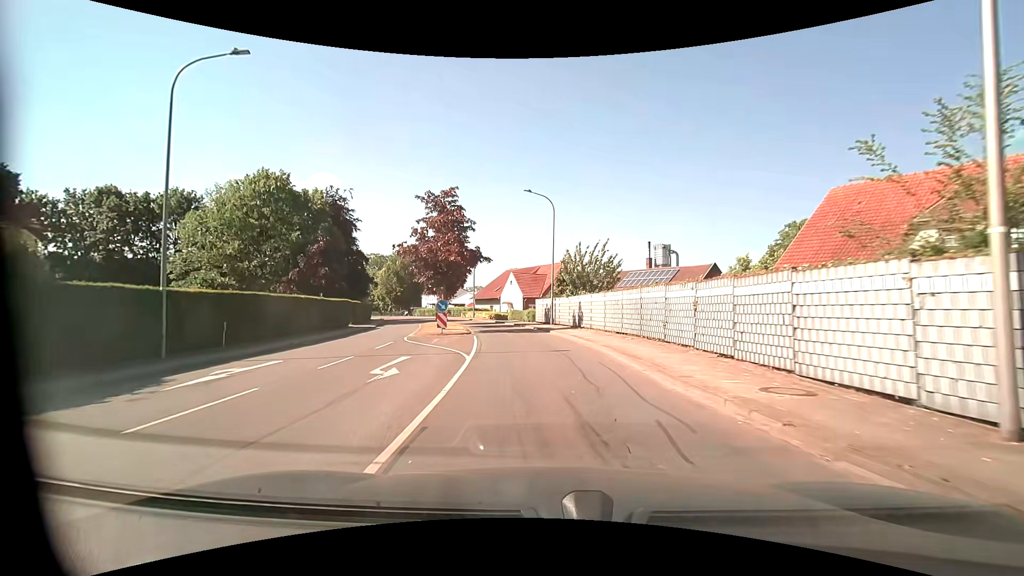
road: unclassified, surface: asphalt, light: Day
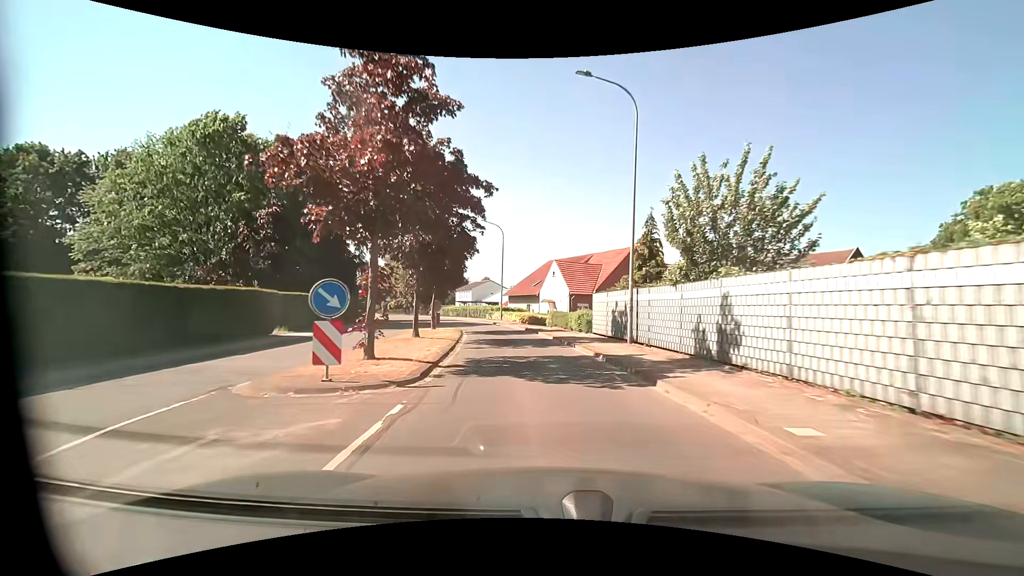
(-0.7, +18.0) m; -5°
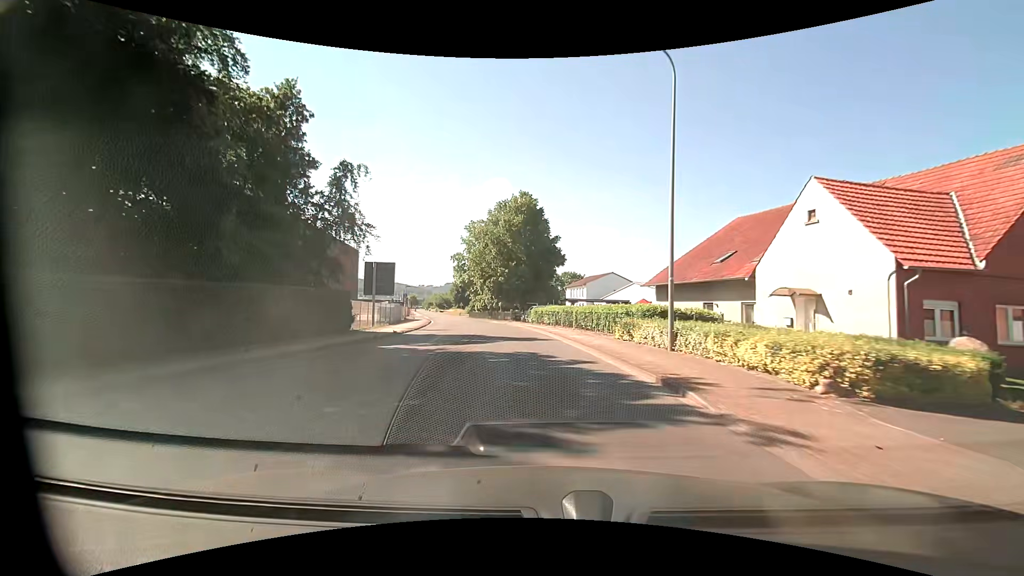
(-3.9, +32.8) m; -13°
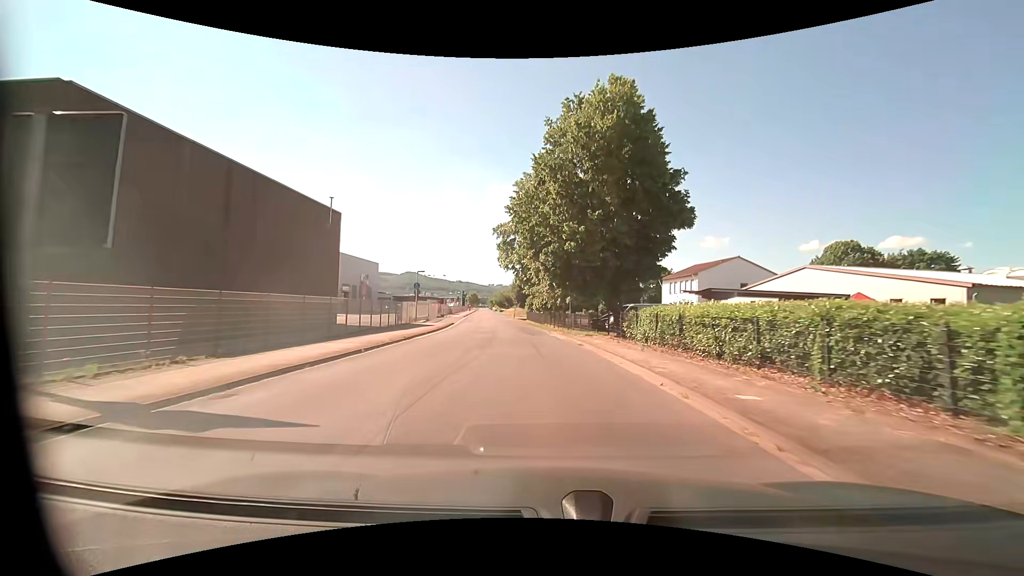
(-2.2, +27.7) m; -8°
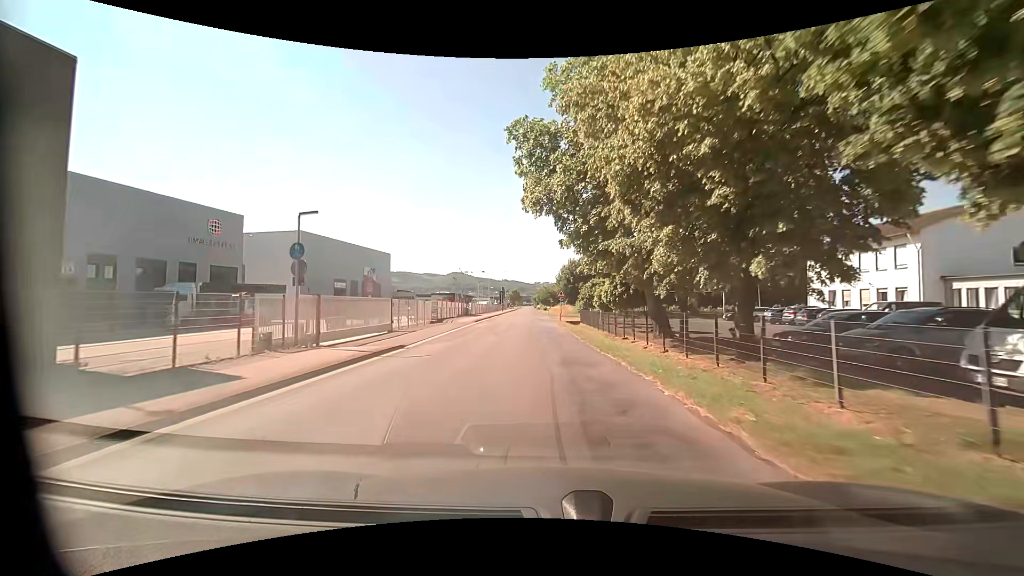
(-1.6, +28.5) m; -6°
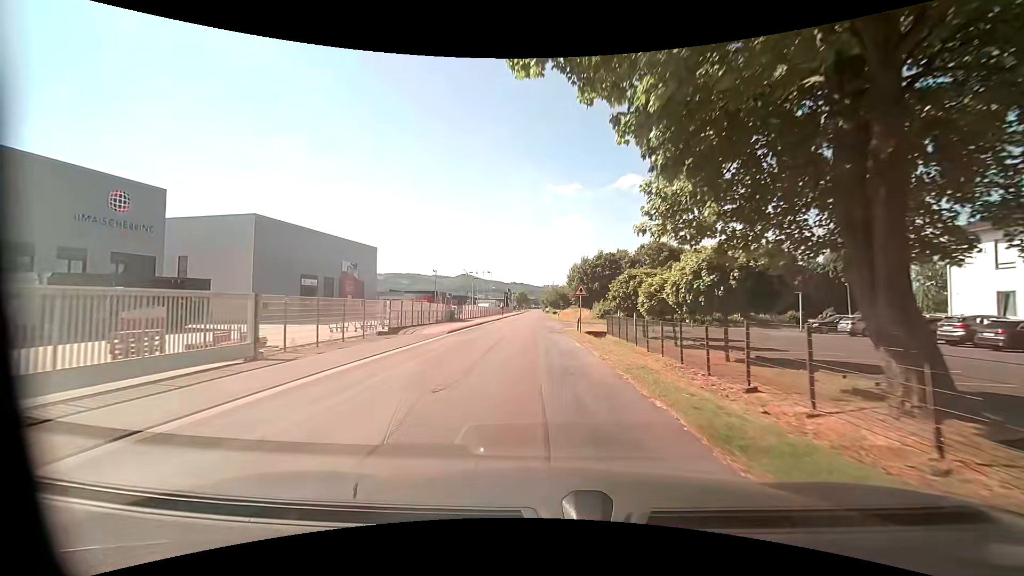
(-0.1, +14.7) m; -1°
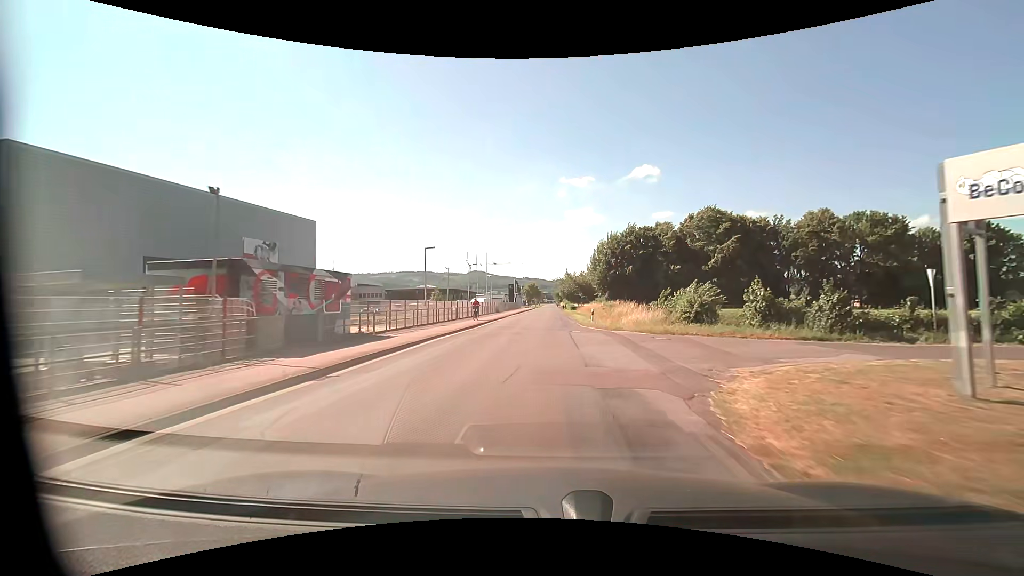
(-0.4, +30.2) m; -2°
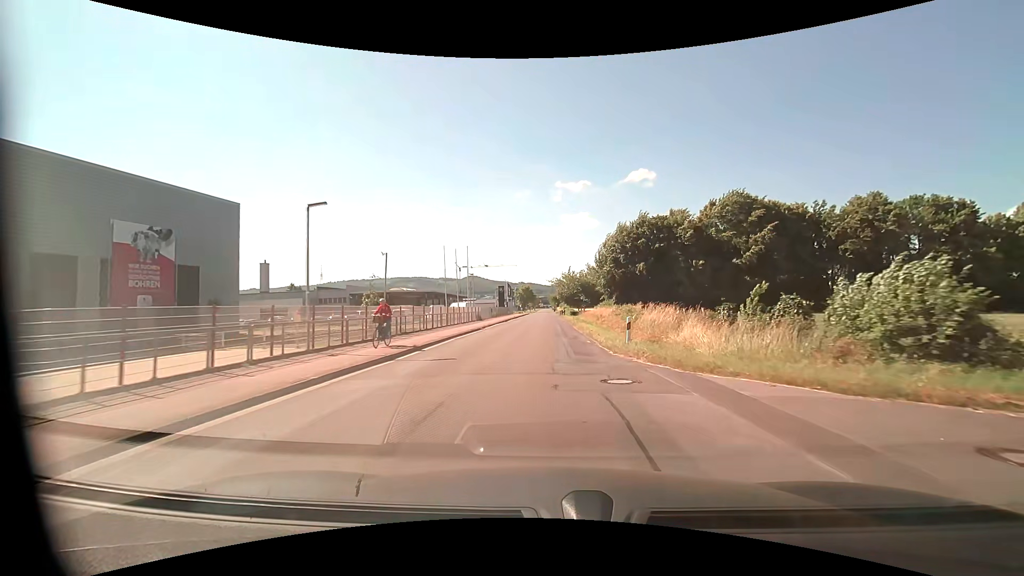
(0.0, +15.4) m; 0°
(0, +10) (0, +20) (0, +30) (0, +40) (0, +50) (0, +60) (0, +70) (0, +80) (0, +90) (0, +100) m
